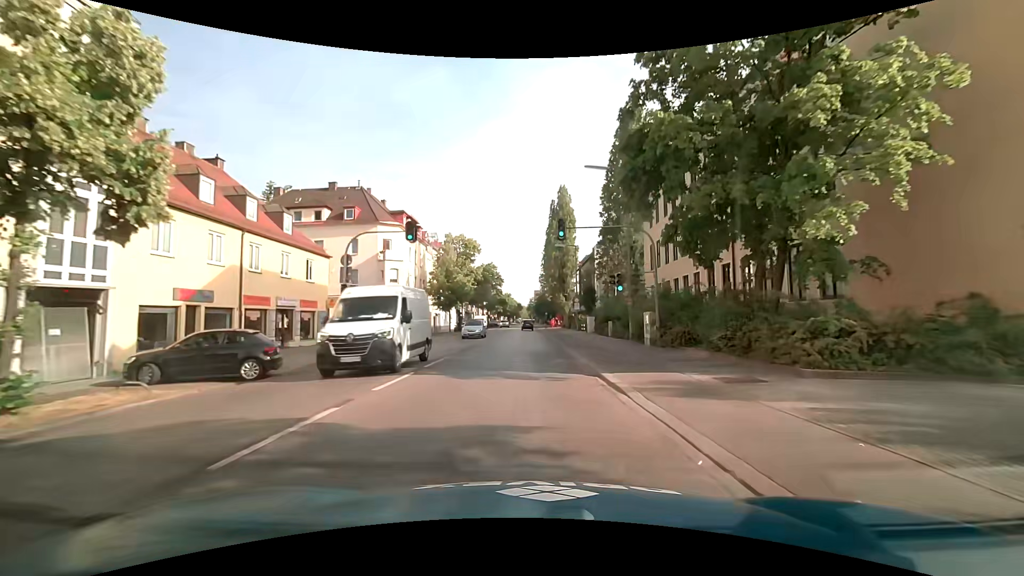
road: secondary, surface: asphalt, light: Day
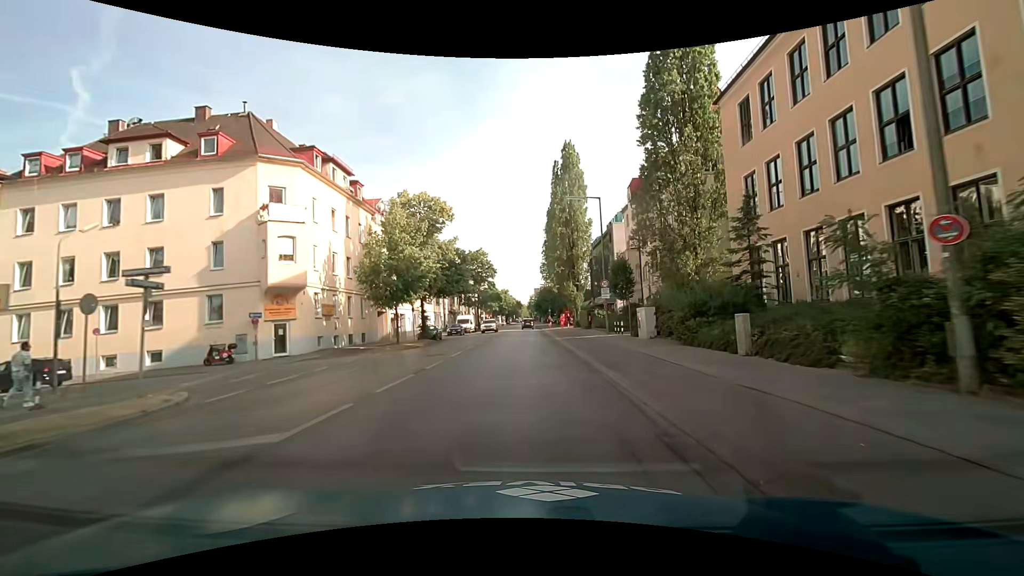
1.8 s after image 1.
(-0.1, +22.4) m; 0°
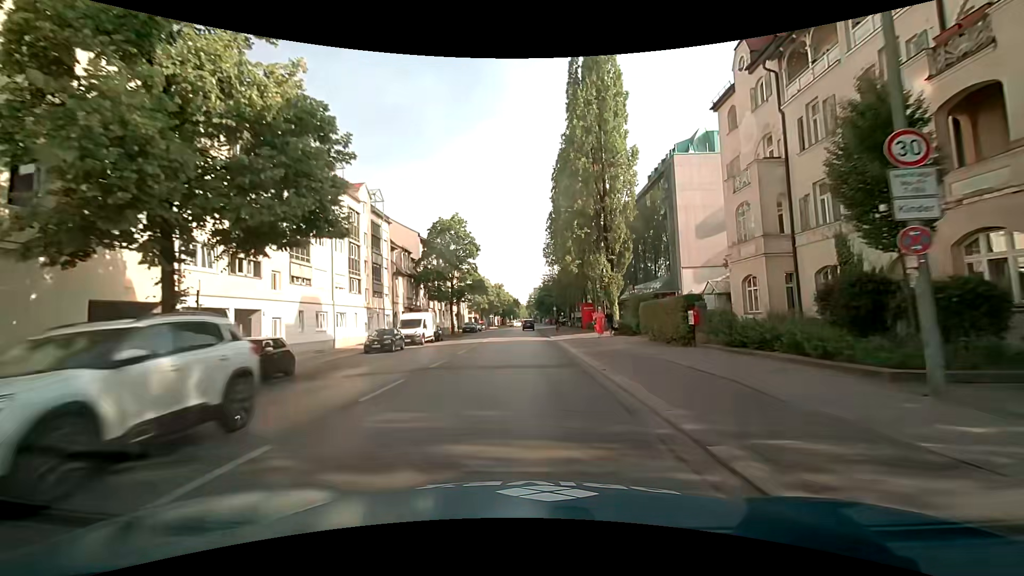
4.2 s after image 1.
(0.0, +29.9) m; 0°
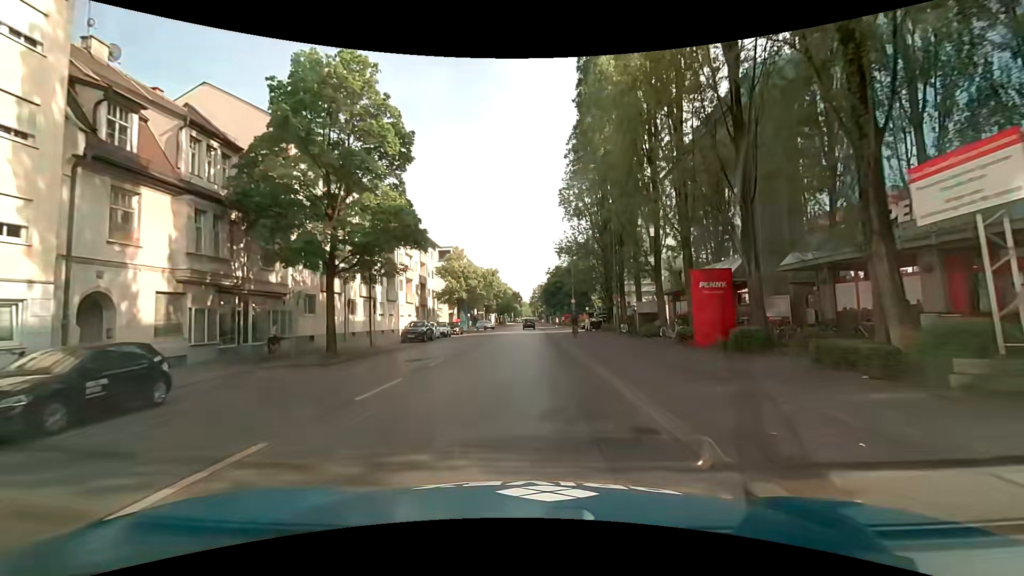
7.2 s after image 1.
(0.0, +36.6) m; 0°
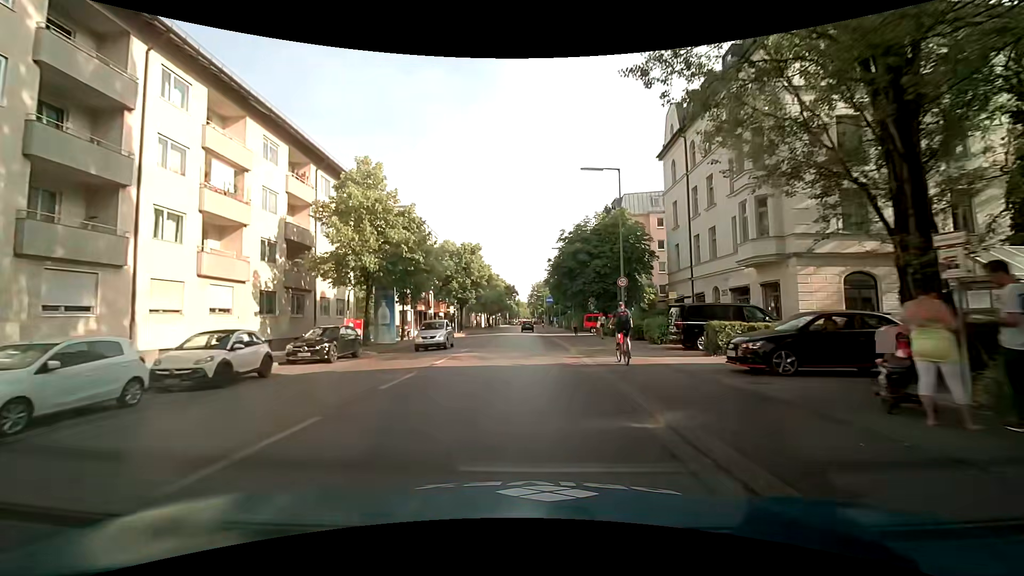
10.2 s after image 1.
(-0.4, +35.1) m; -1°
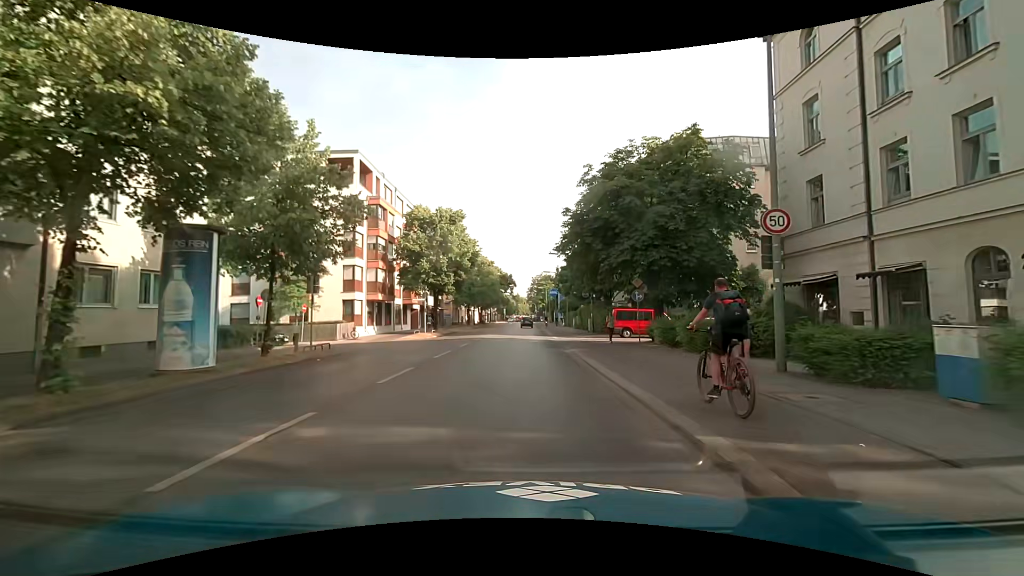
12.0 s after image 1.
(+0.1, +18.0) m; +1°
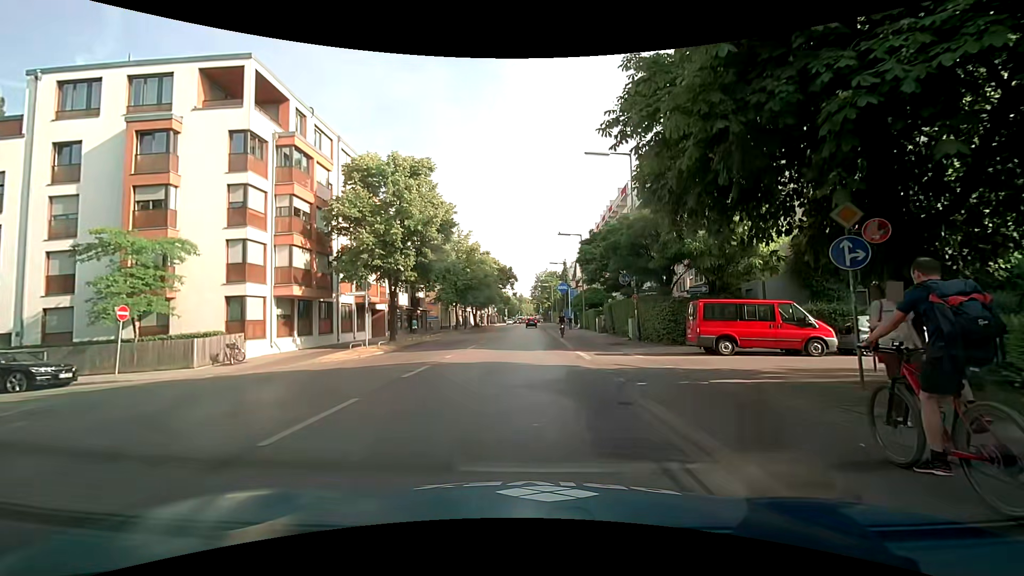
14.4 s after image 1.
(0.0, +16.4) m; -1°
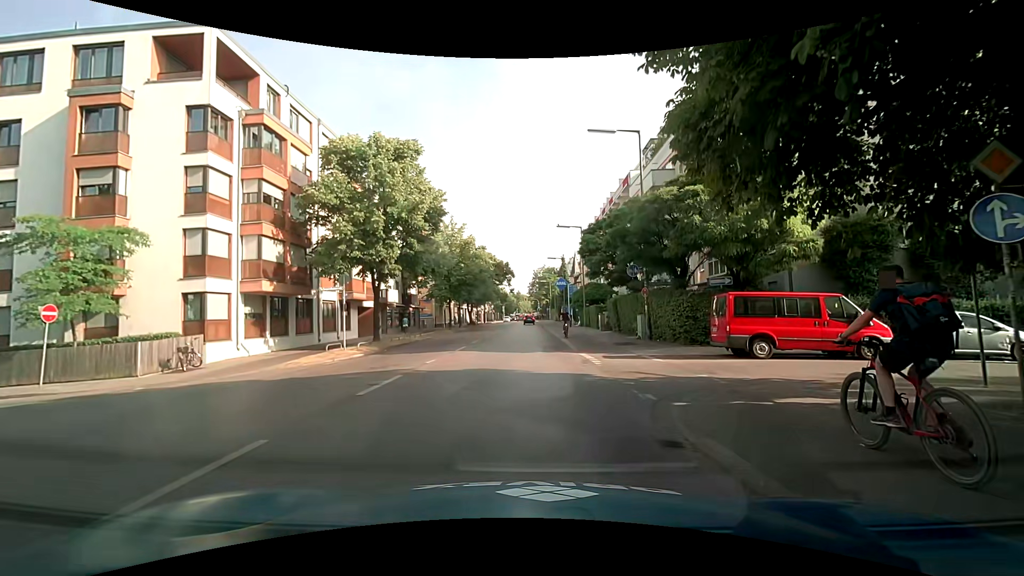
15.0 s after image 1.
(0.0, +2.8) m; +1°
